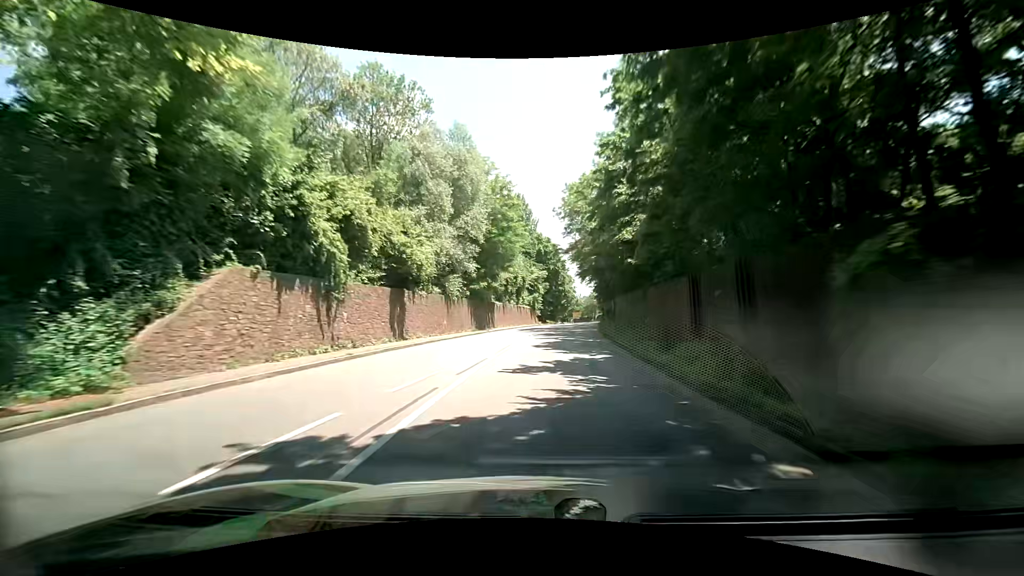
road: primary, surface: asphalt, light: Day
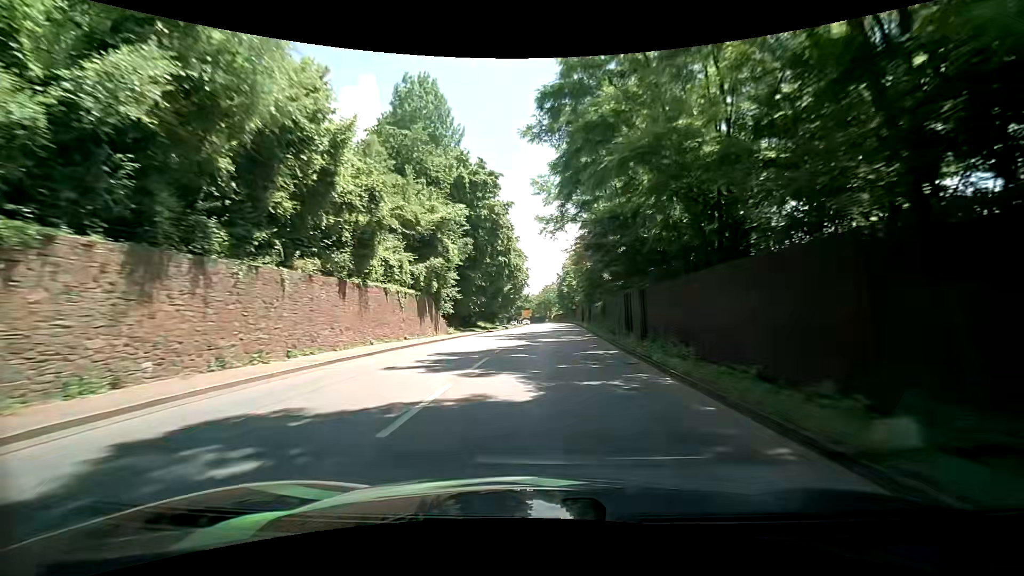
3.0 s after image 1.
(+2.9, +47.5) m; +5°
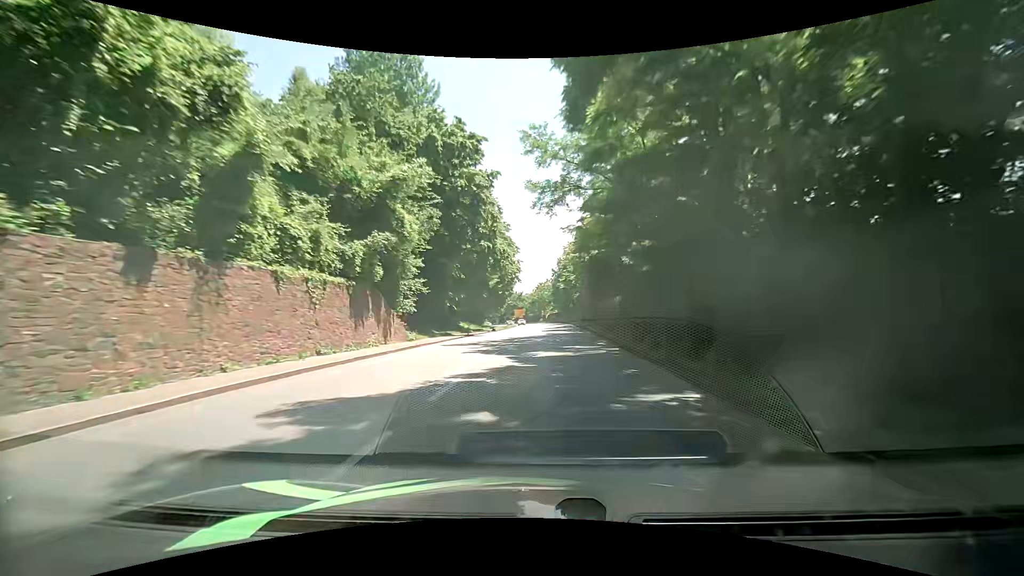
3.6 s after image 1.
(+0.2, +9.8) m; +1°
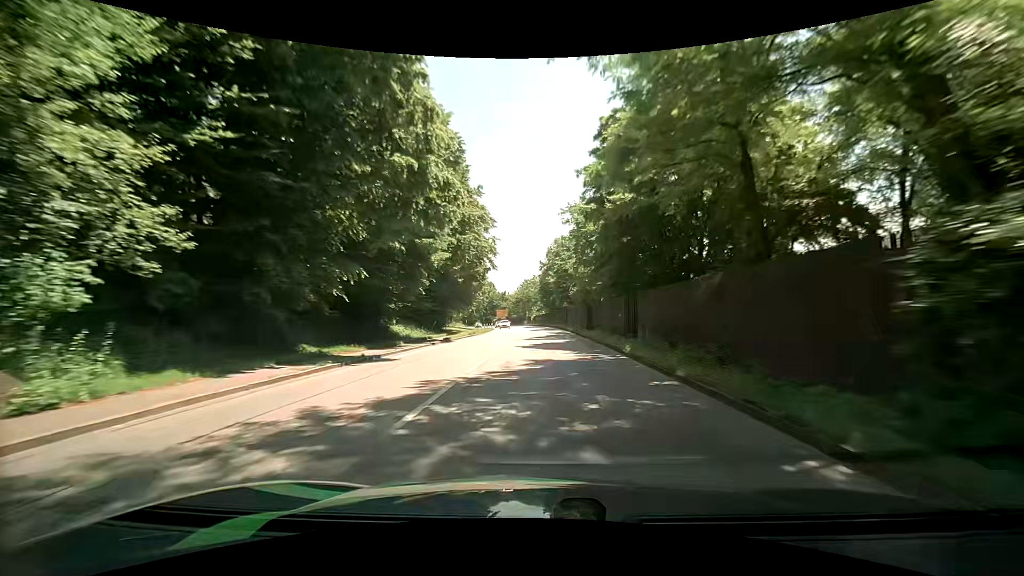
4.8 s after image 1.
(+0.3, +19.8) m; +2°
(0, +10) (0, +20) (0, +30) (0, +40) (0, +50) (0, +60) (-1, +70) (-1, +80) (-2, +90) (-3, +100) m
